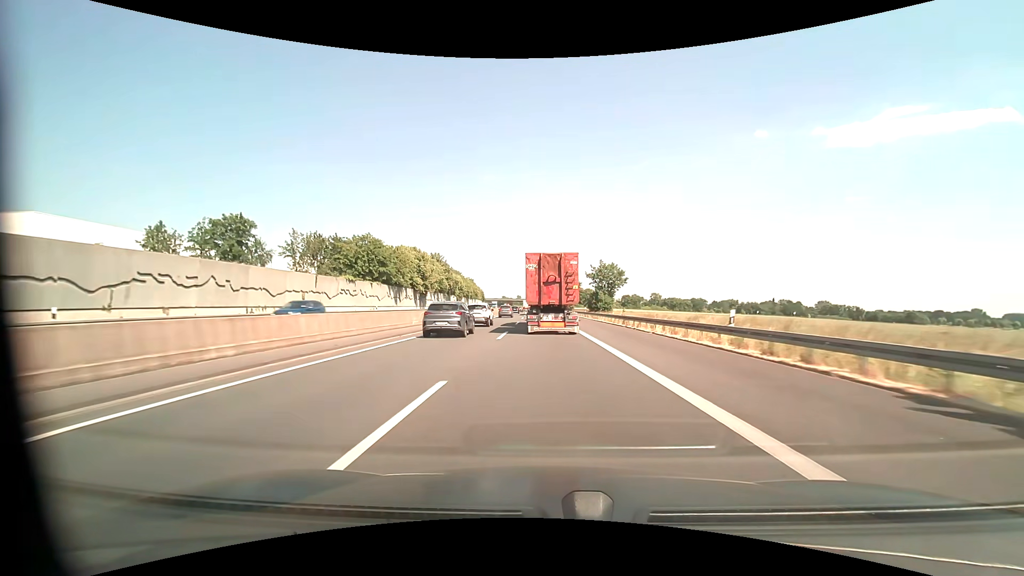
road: motorway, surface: asphalt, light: Day
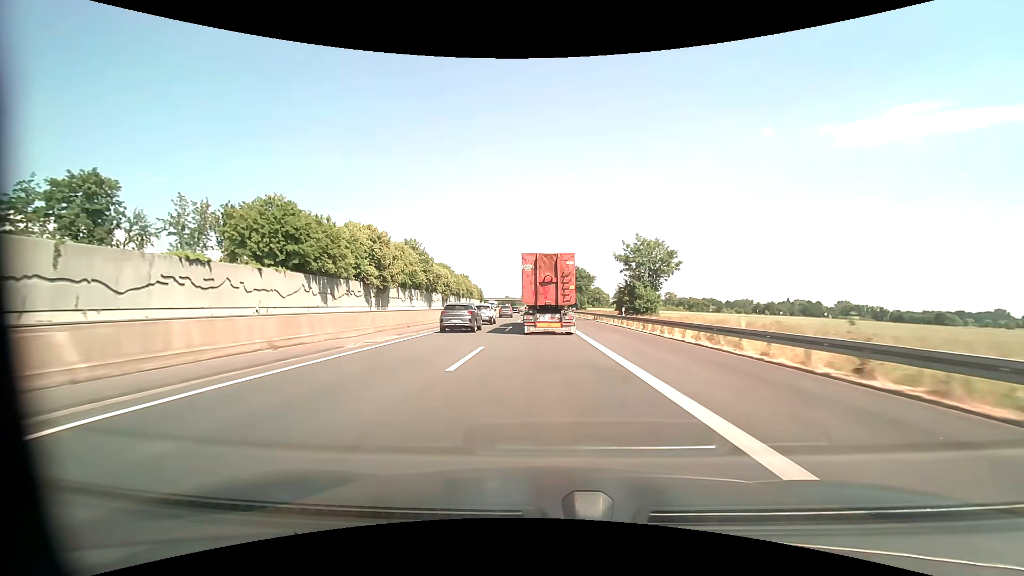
(-0.1, +28.4) m; 0°
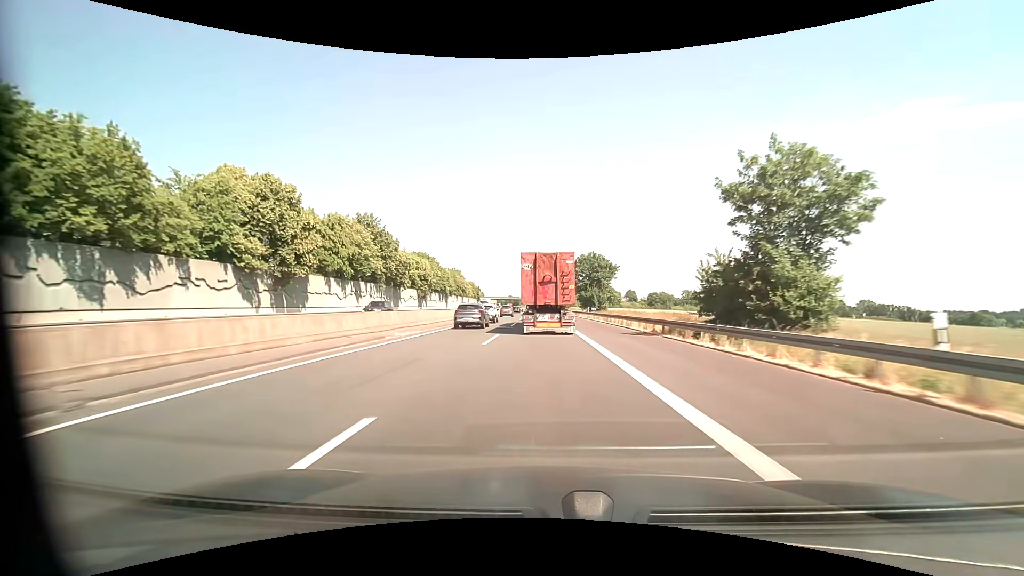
(-0.1, +28.7) m; -1°
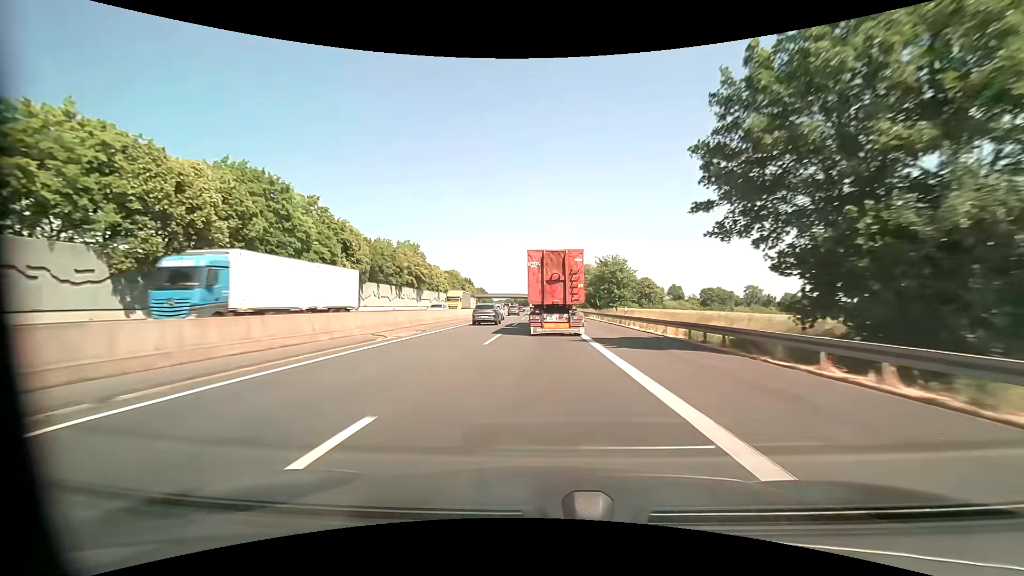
(-0.9, +72.4) m; -2°
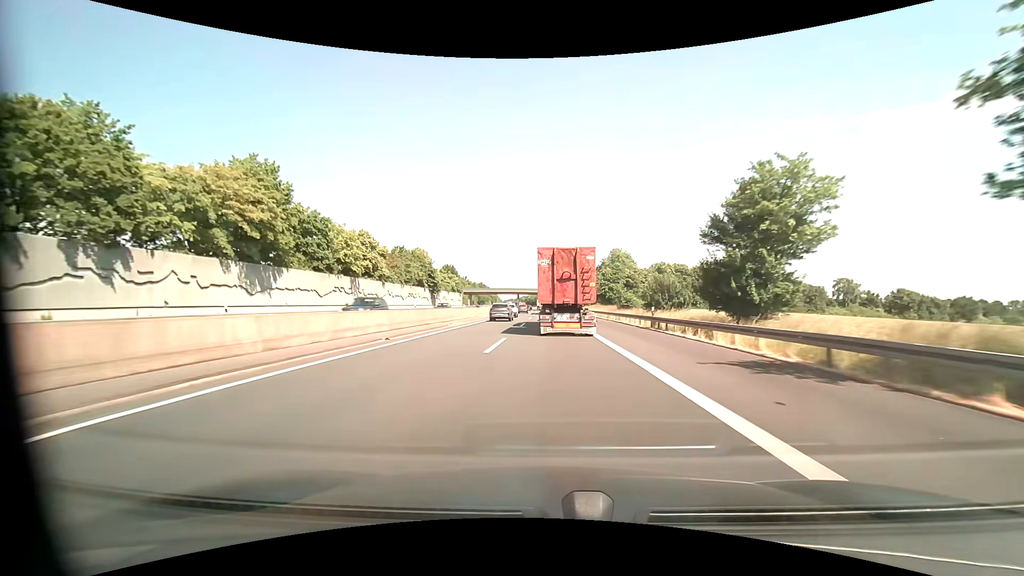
(-0.6, +57.5) m; -1°
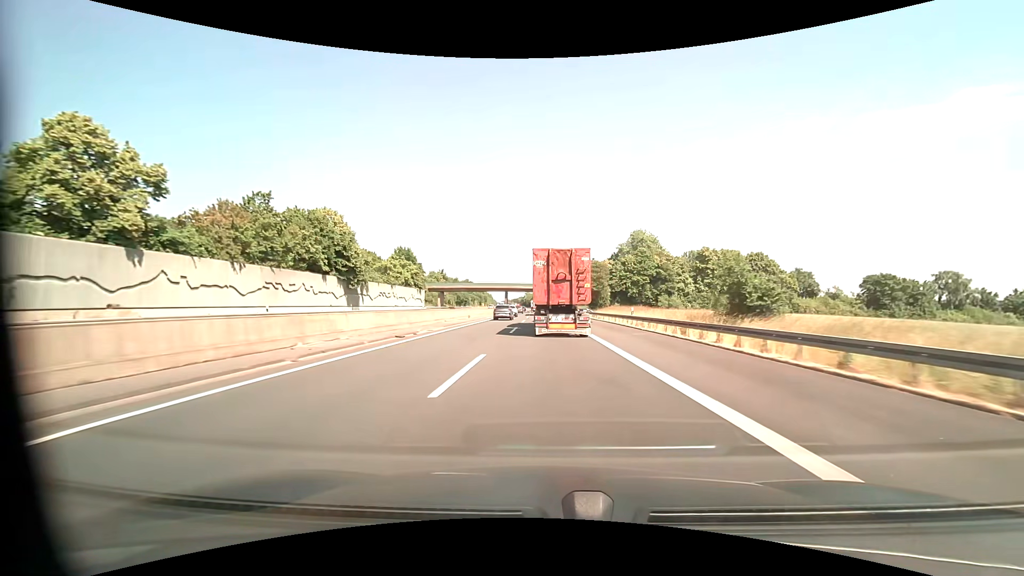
(0.0, +42.7) m; 0°
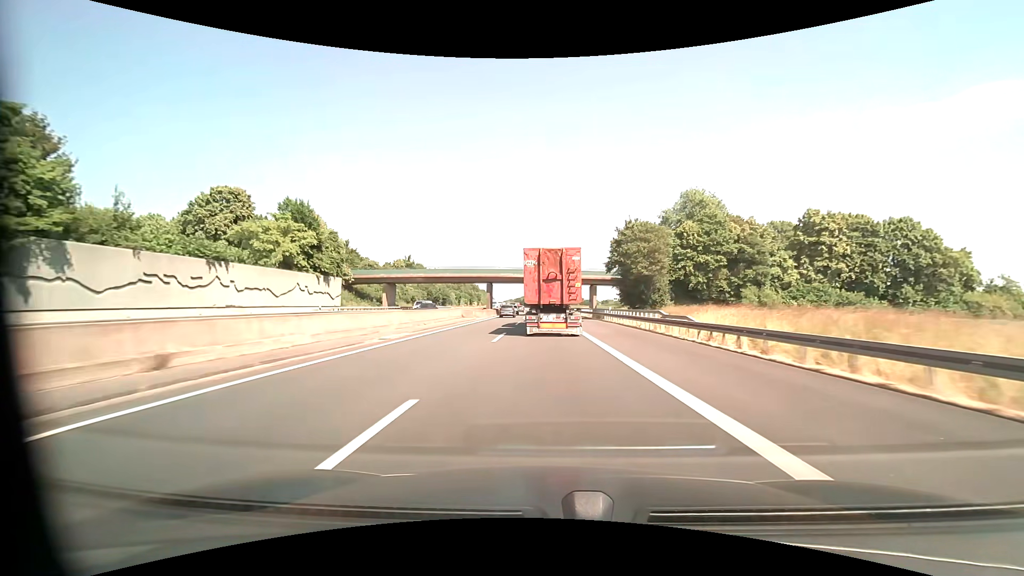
(-0.3, +42.8) m; -1°
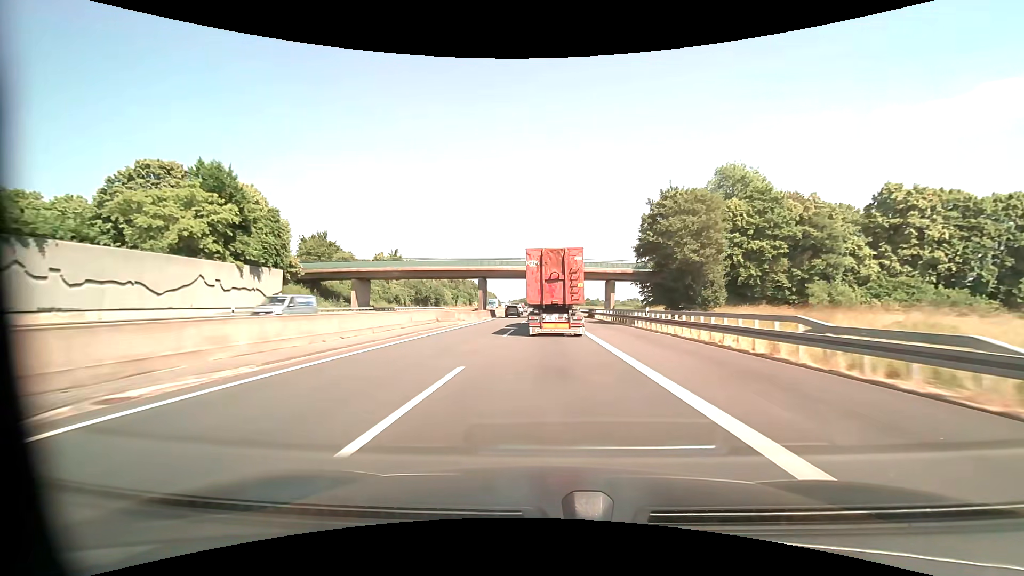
(-0.1, +14.3) m; -1°
